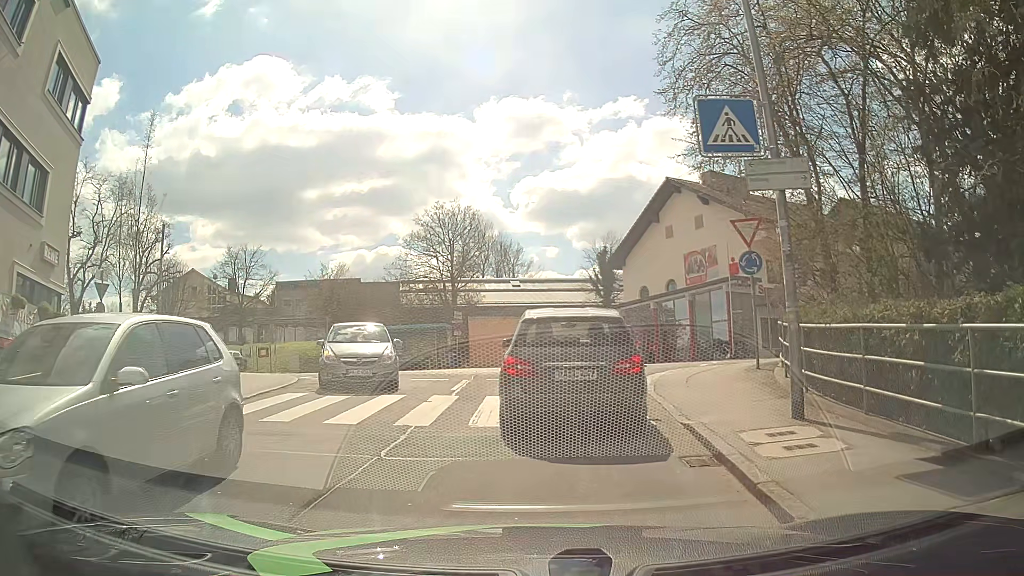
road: unclassified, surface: asphalt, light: Day
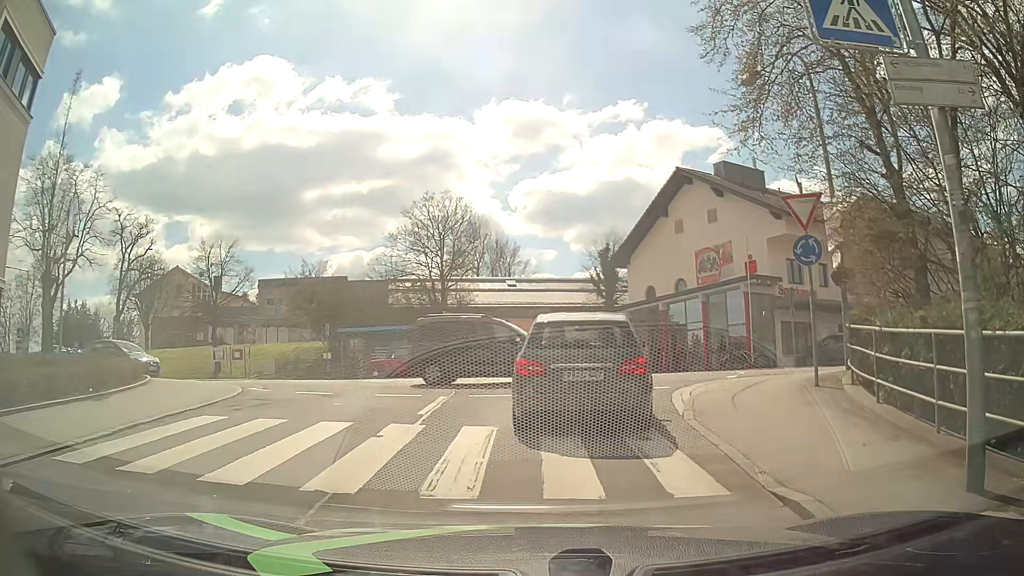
(0.0, +3.6) m; -1°
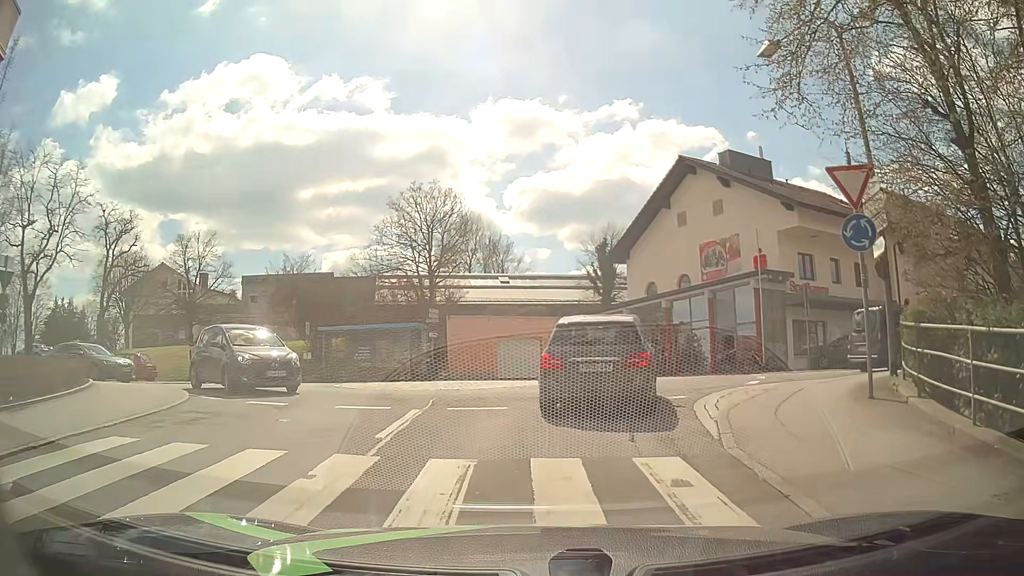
(0.0, +2.5) m; +3°
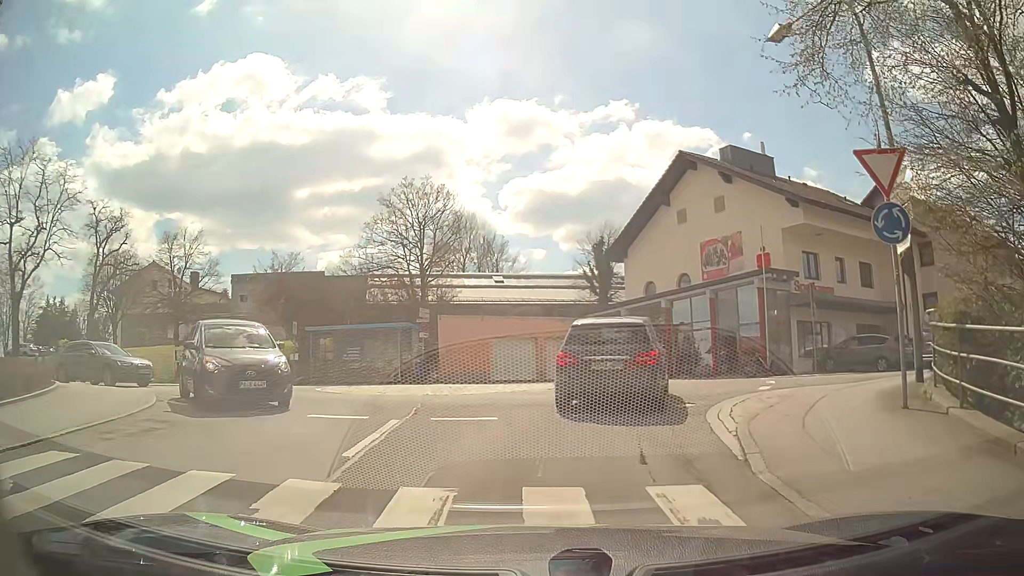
(0.0, +1.3) m; -1°
